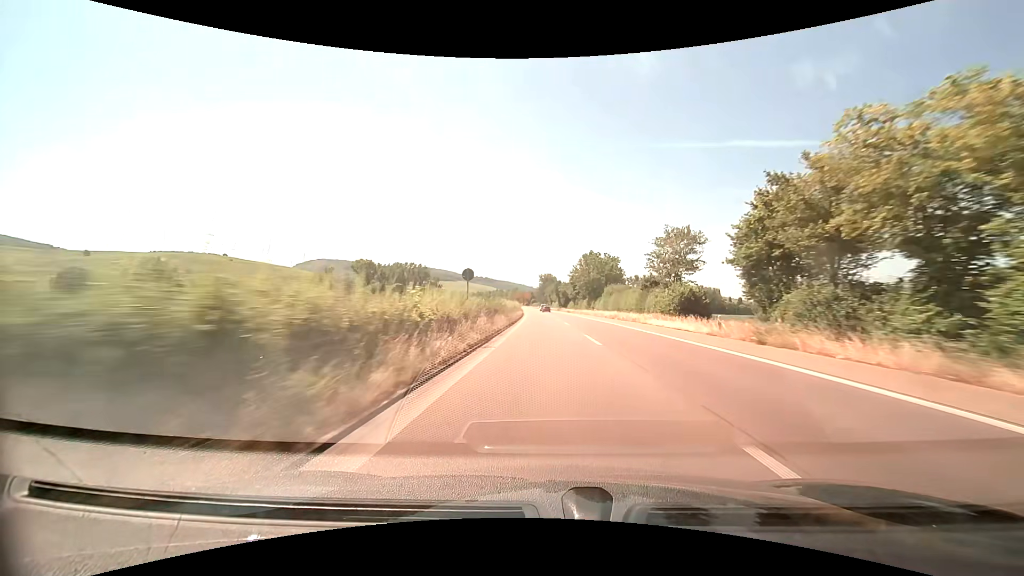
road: trunk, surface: asphalt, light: Day
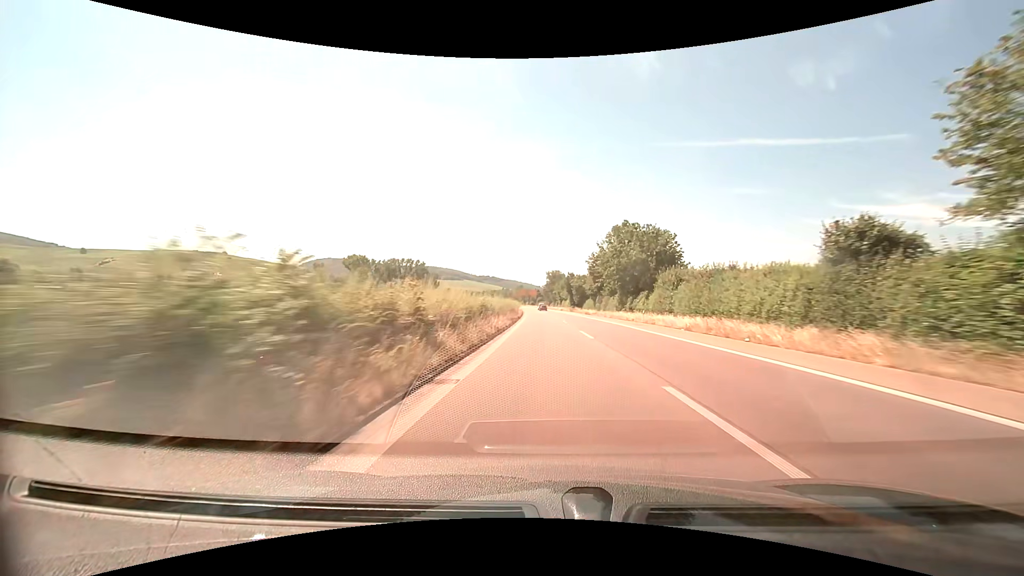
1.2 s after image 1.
(-0.2, +32.6) m; -1°
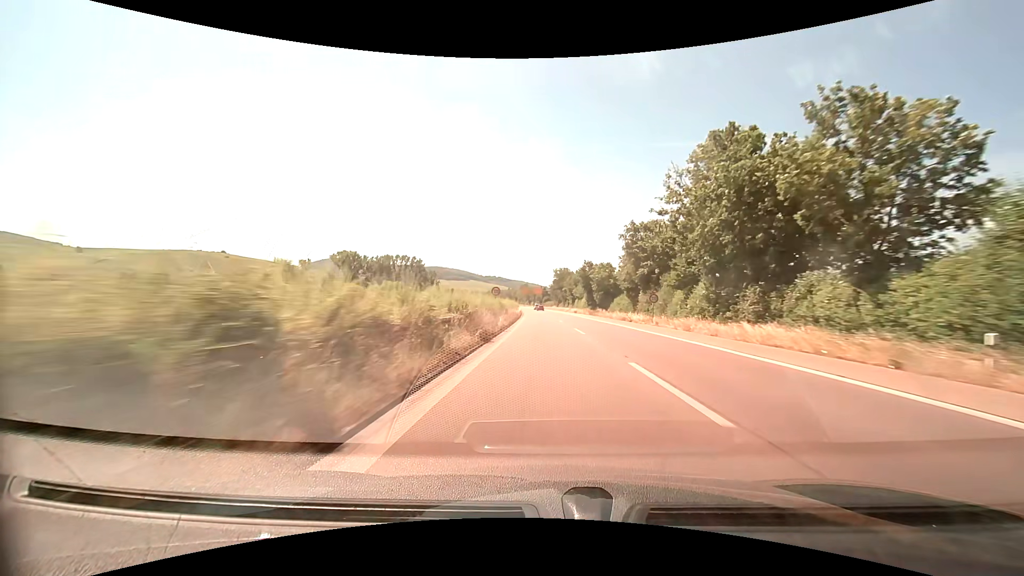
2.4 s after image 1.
(-0.2, +32.6) m; -1°
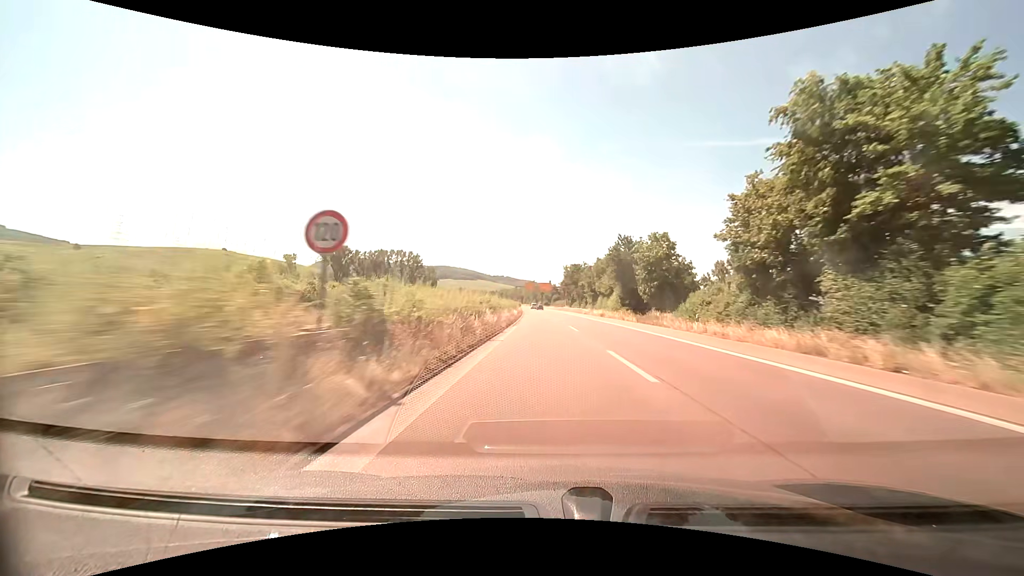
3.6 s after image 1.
(-0.3, +32.6) m; -1°
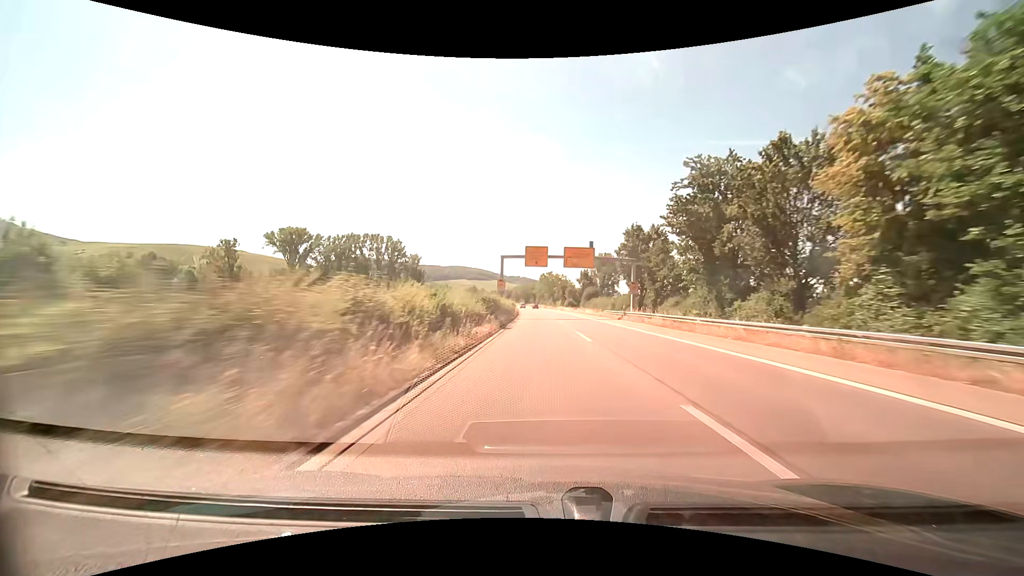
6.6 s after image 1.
(-1.7, +80.0) m; -2°
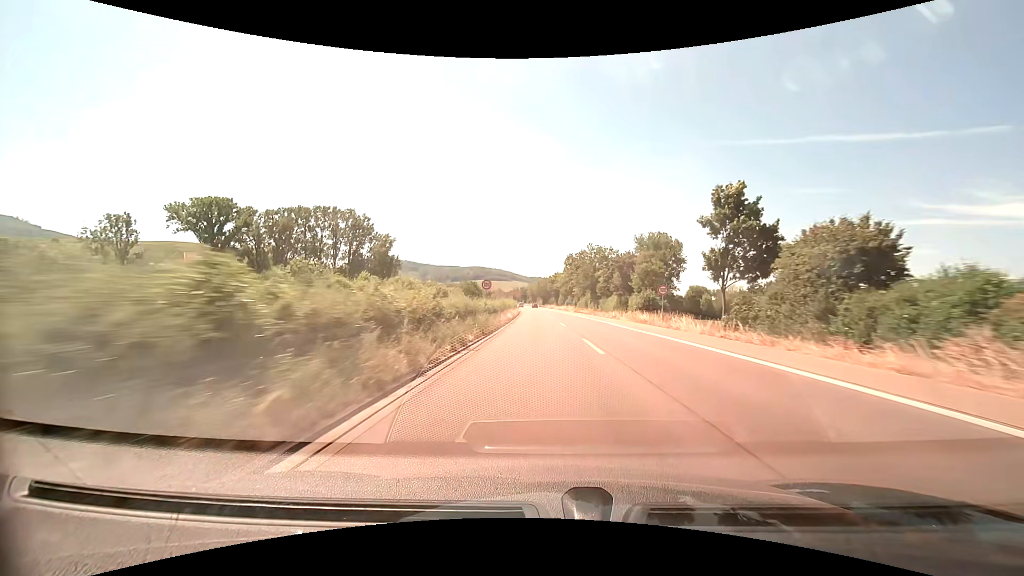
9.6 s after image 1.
(-1.8, +76.9) m; -3°
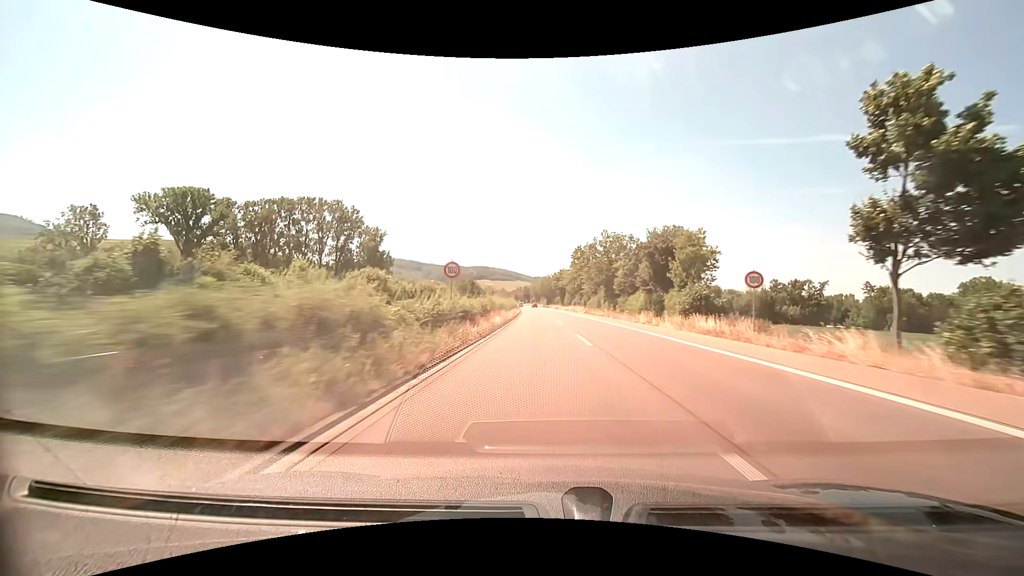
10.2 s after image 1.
(-0.1, +15.0) m; -1°
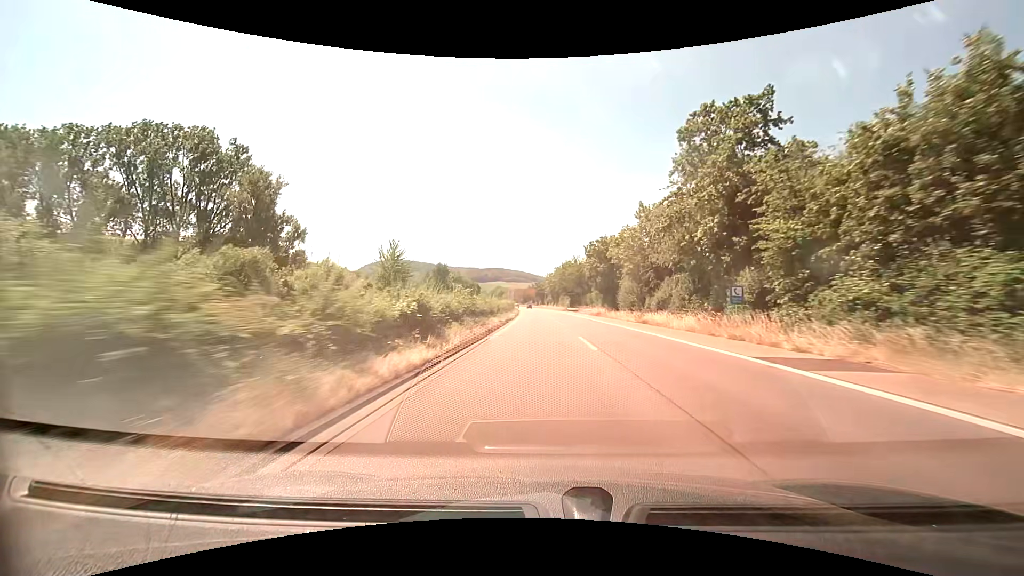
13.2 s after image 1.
(-1.2, +73.8) m; -2°
(0, +10) (0, +20) (0, +30) (0, +40) (-1, +50) (-1, +60) (-1, +70) (-2, +80) (-2, +90) (-3, +100) m
